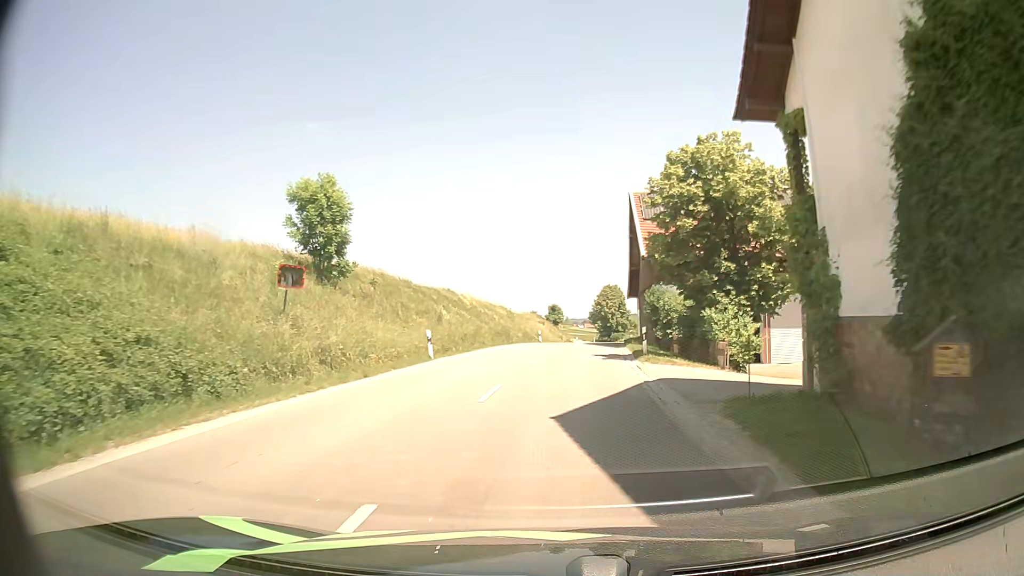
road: secondary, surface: asphalt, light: Day
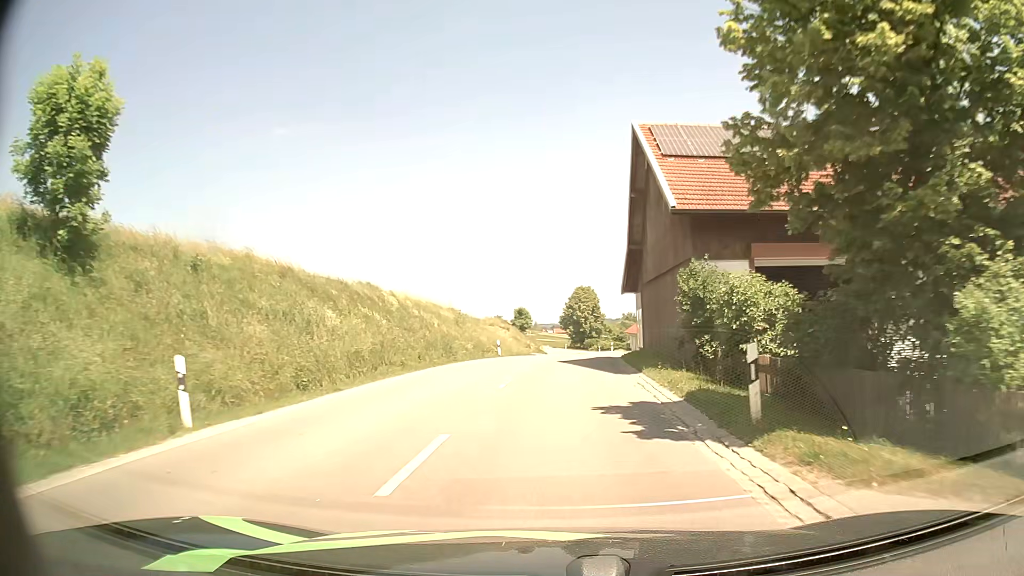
(+0.3, +14.7) m; +3°
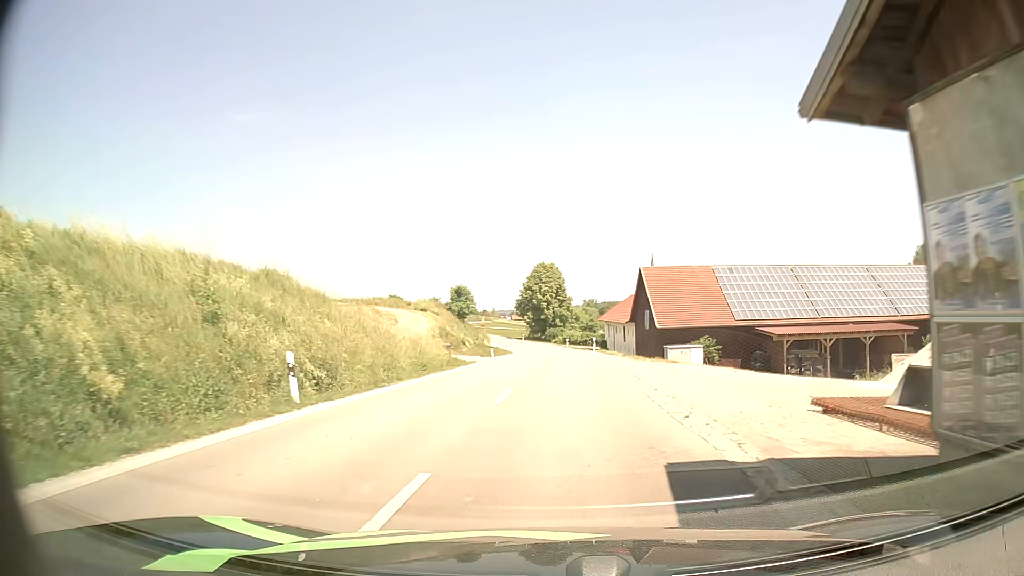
(+0.9, +29.0) m; +3°
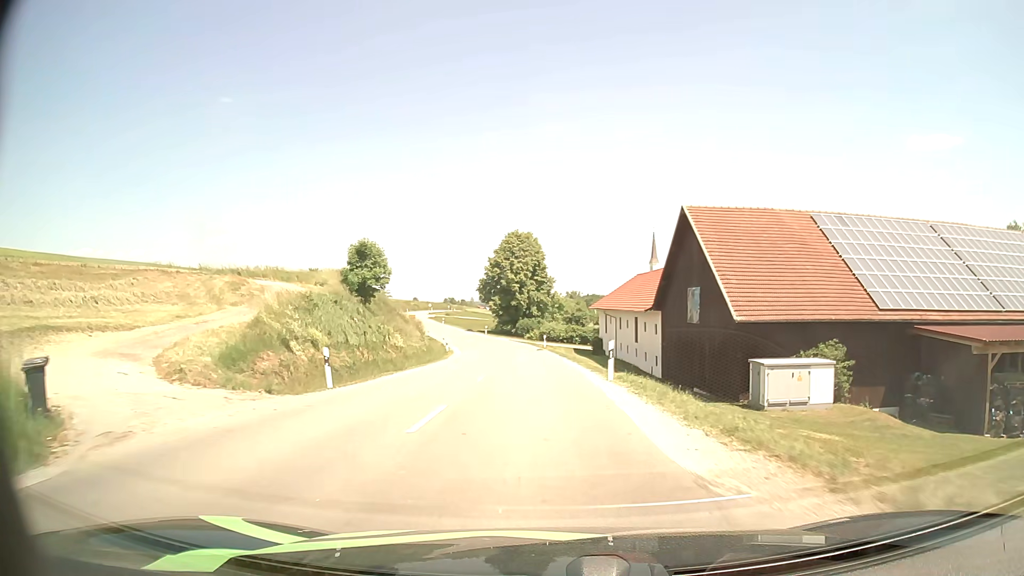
(+1.4, +31.1) m; +2°
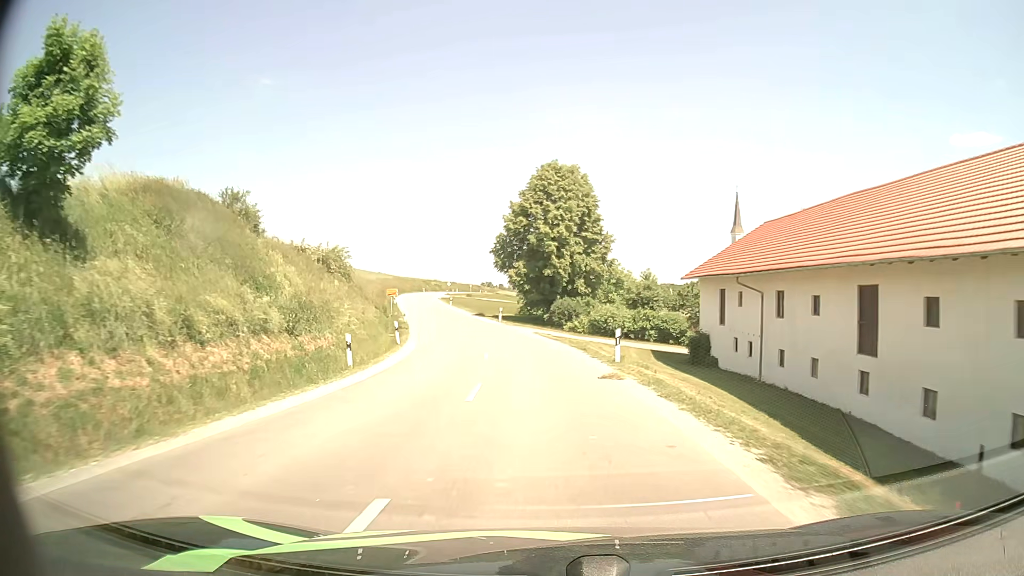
(-1.0, +33.7) m; -4°
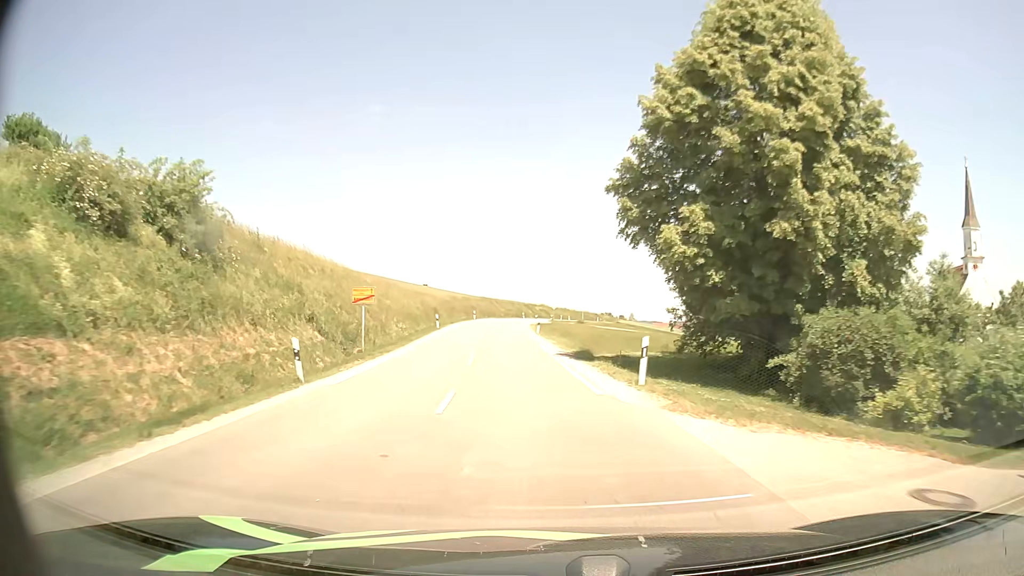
(-2.8, +37.5) m; -10°
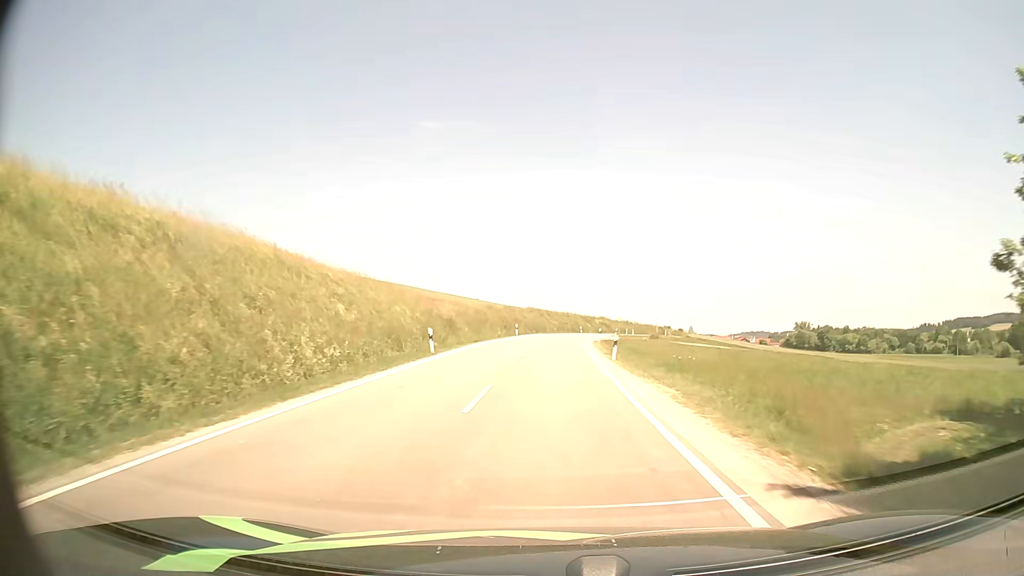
(-1.1, +21.3) m; -5°
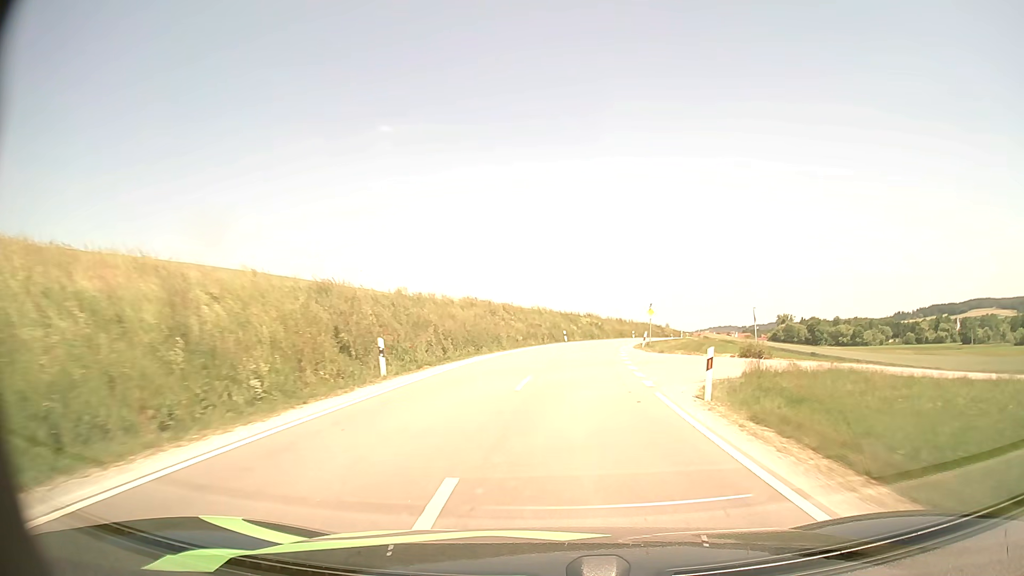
(+0.4, +44.7) m; +3°
(0, +10) (+1, +20) (+2, +30) (+3, +40) (+4, +50) (+6, +60) (+9, +69) (+11, +79) (+14, +89) (+17, +98) m
